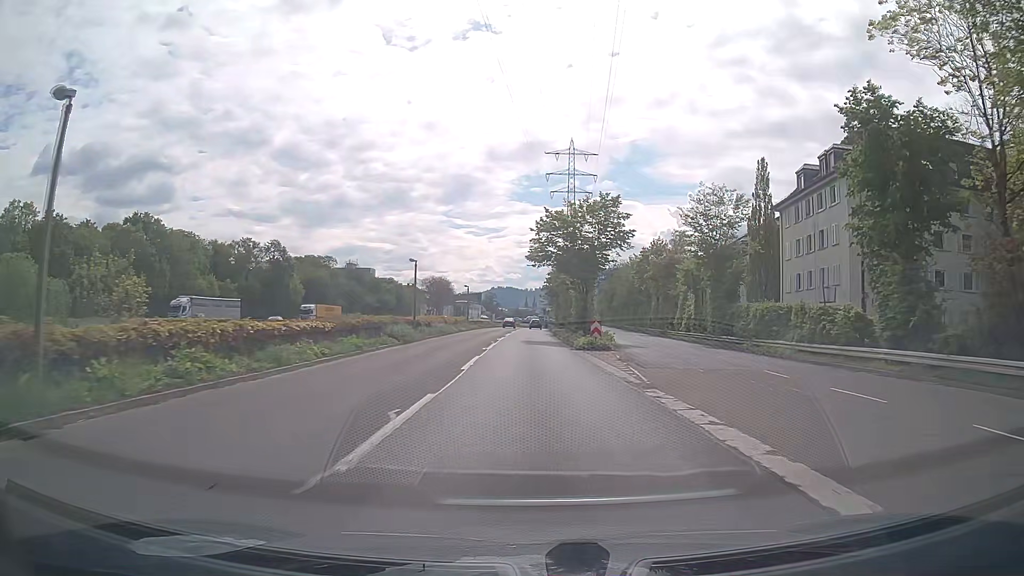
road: trunk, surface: asphalt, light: Day
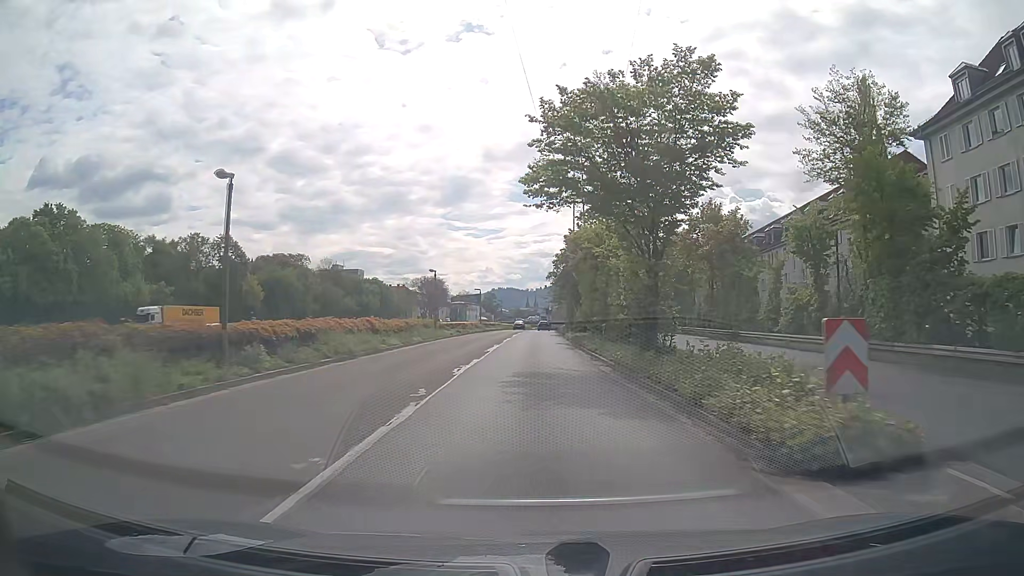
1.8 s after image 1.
(-0.1, +25.6) m; 0°
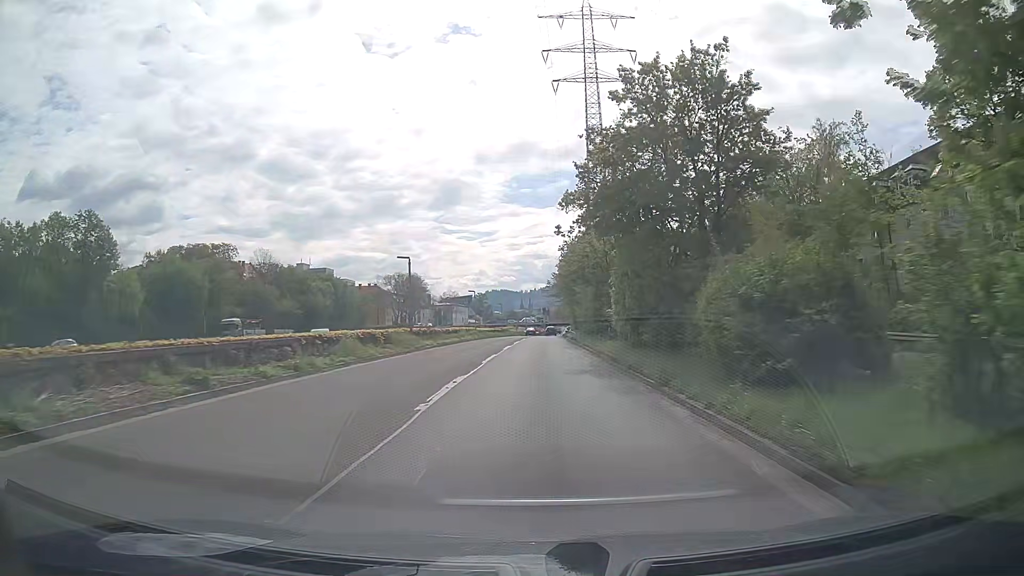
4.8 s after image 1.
(+0.1, +42.7) m; 0°
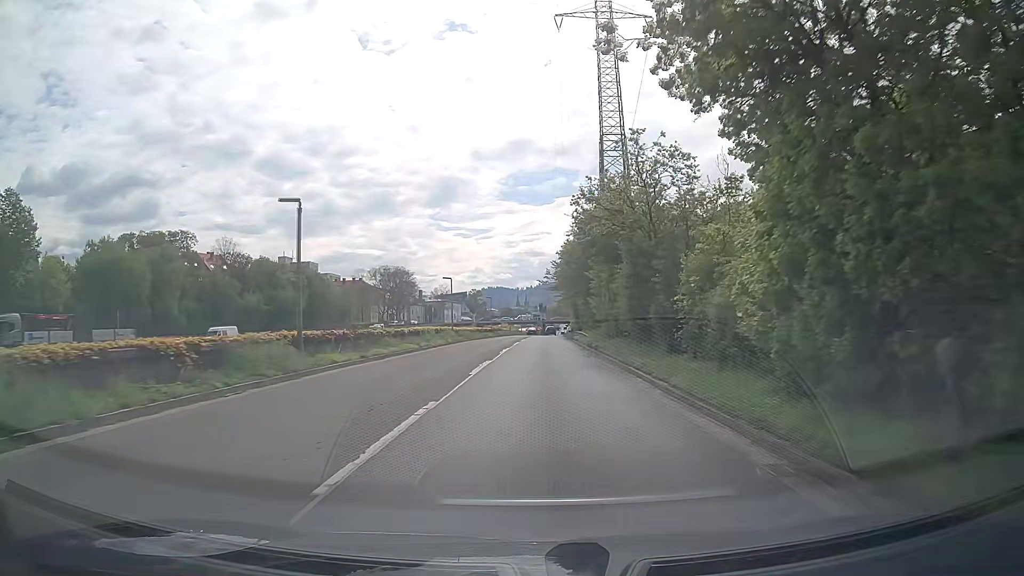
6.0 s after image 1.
(0.0, +17.0) m; 0°
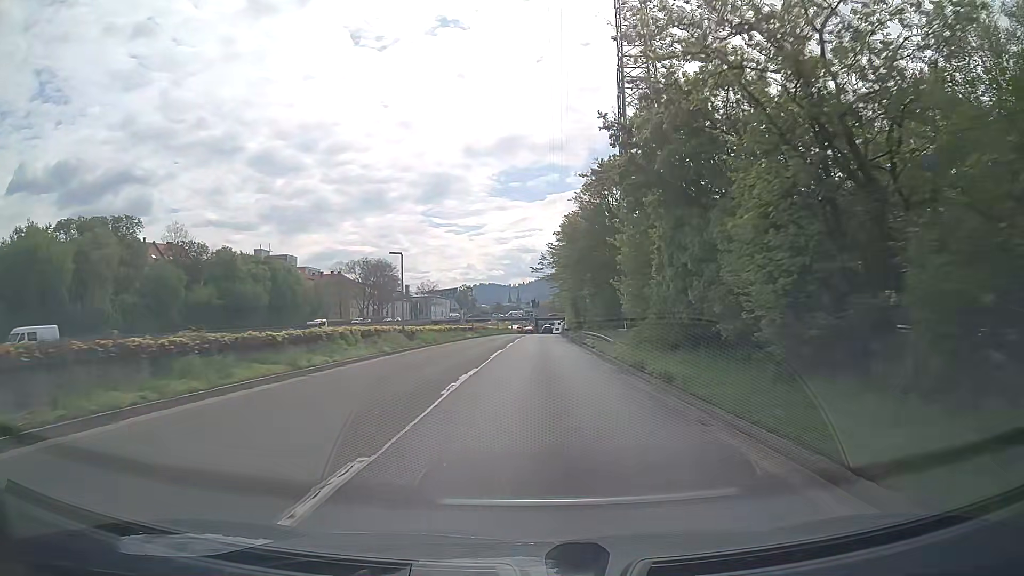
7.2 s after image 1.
(+0.2, +16.9) m; +1°
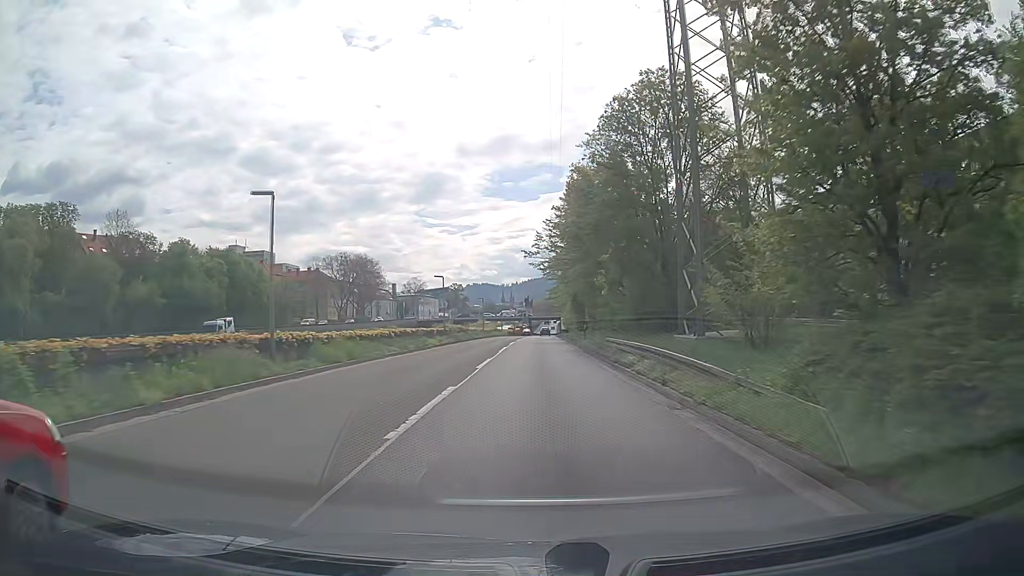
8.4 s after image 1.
(0.0, +16.8) m; 0°
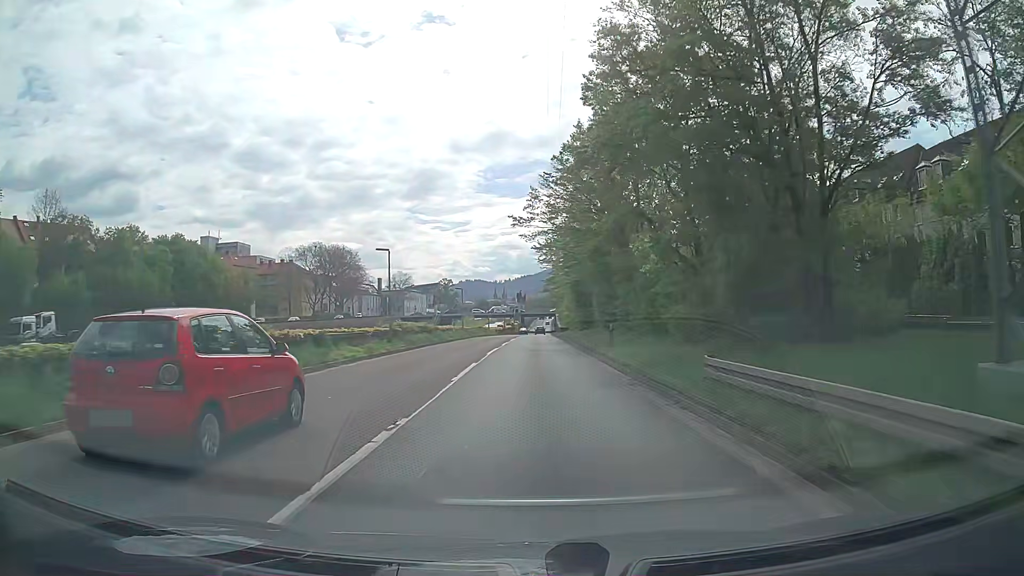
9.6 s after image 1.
(+0.1, +16.7) m; +1°
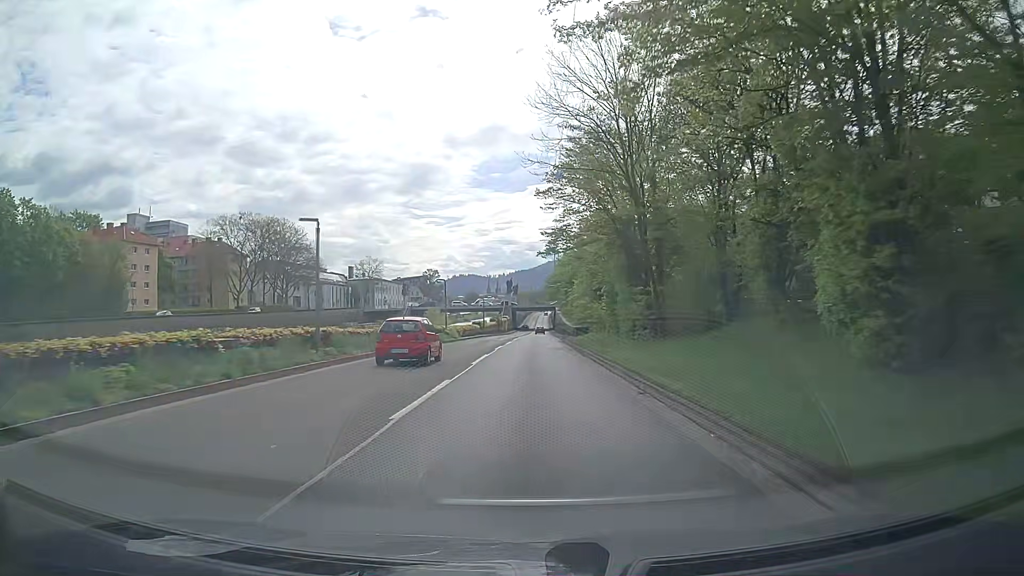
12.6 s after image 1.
(+0.2, +41.9) m; +1°
(0, +10) (0, +20) (0, +30) (0, +40) (0, +50) (0, +60) (0, +70) (0, +80) (+1, +90) (+1, +100) m
